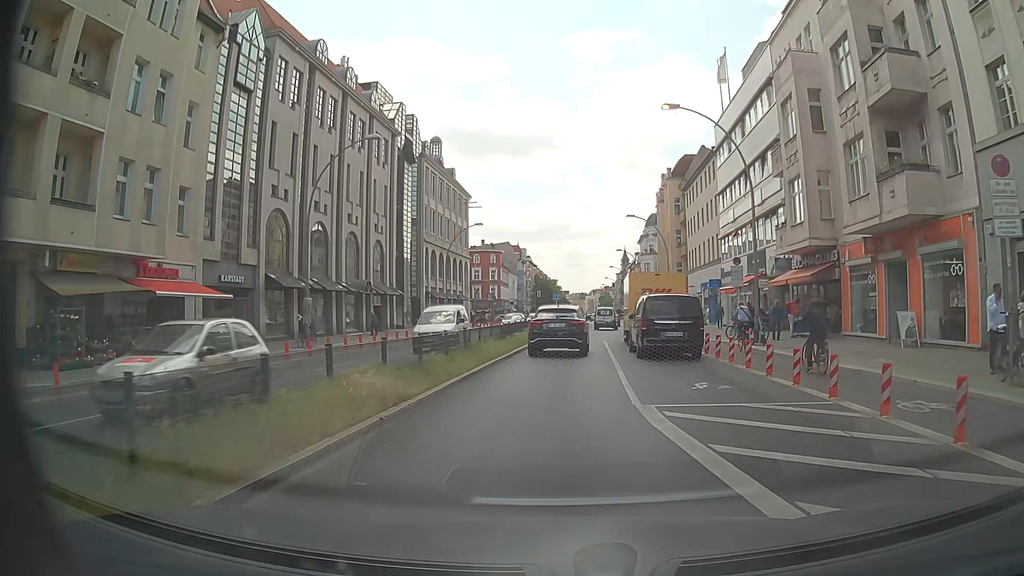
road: primary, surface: asphalt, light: Day
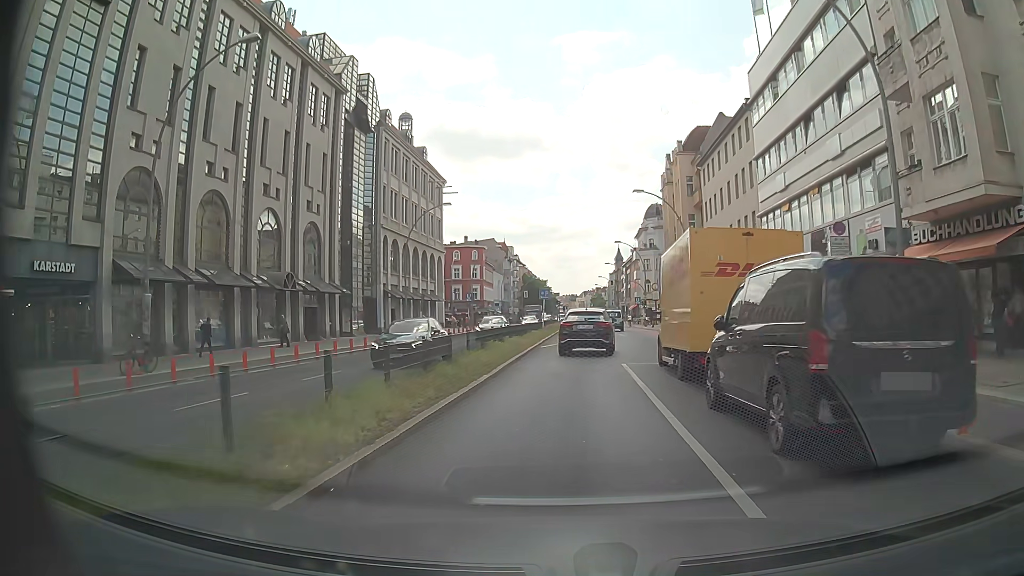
(+0.3, +13.6) m; +1°
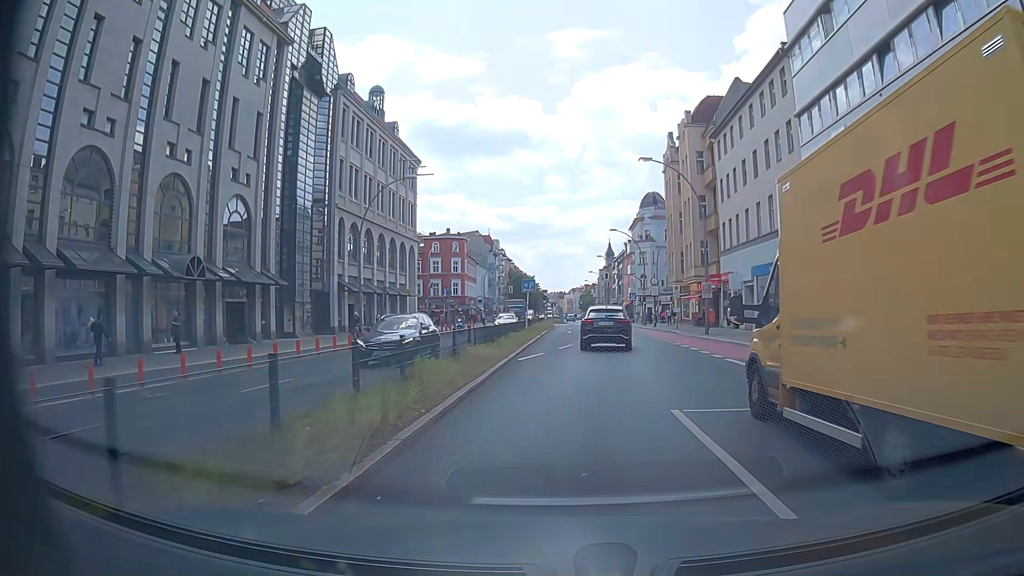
(+0.1, +9.5) m; +1°
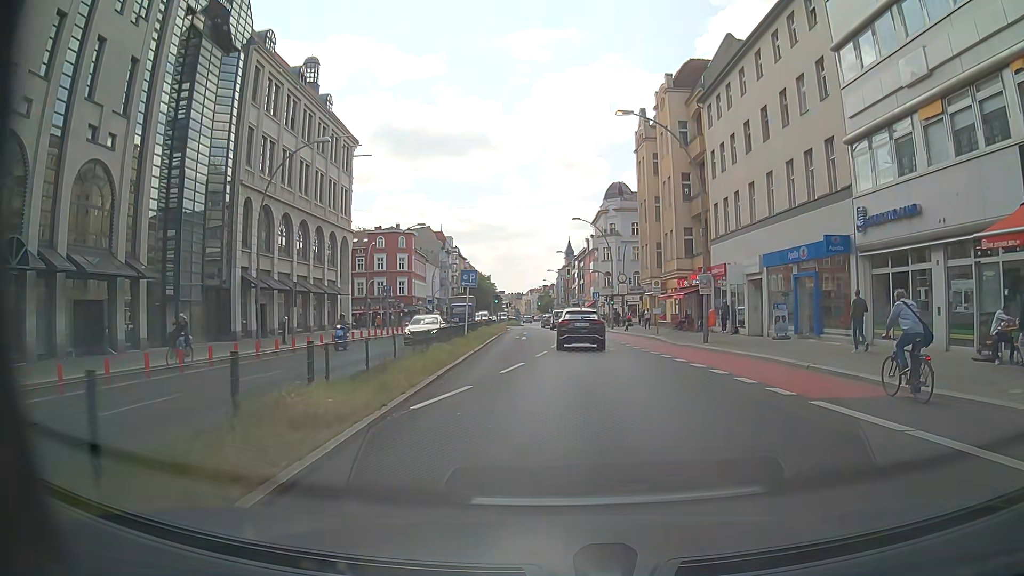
(+0.2, +9.7) m; +3°
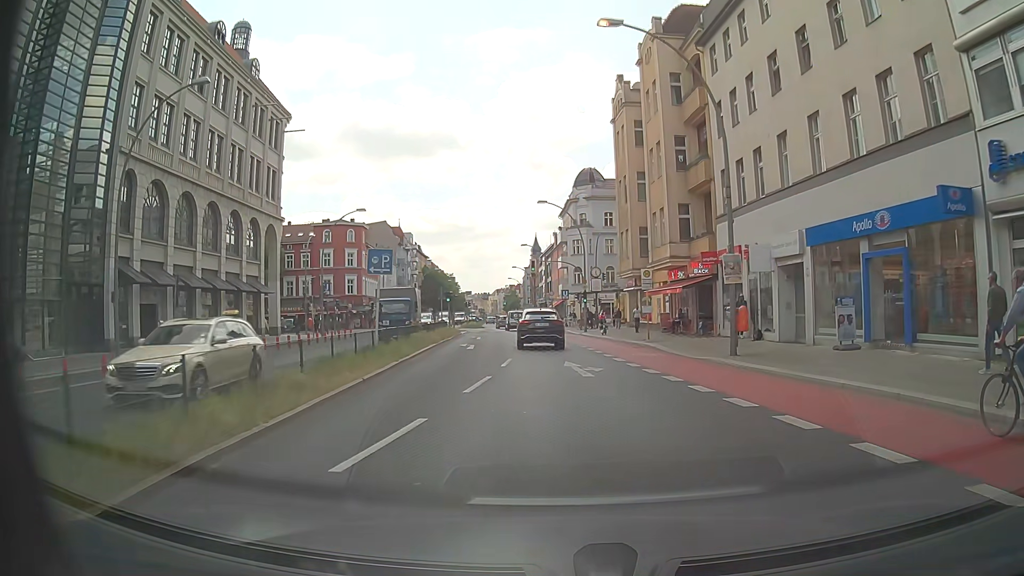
(+0.3, +9.8) m; +1°
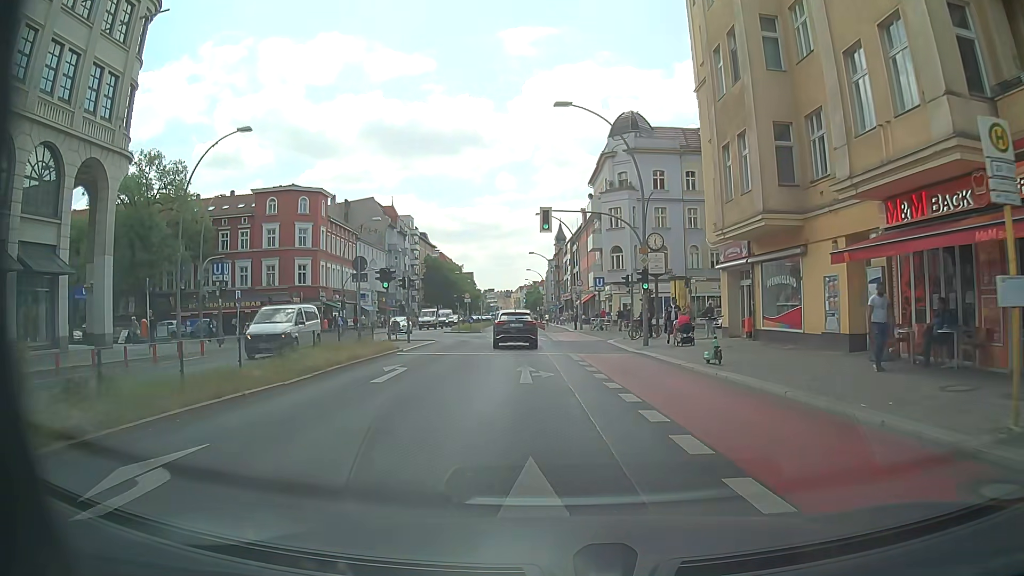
(+0.2, +25.3) m; 0°
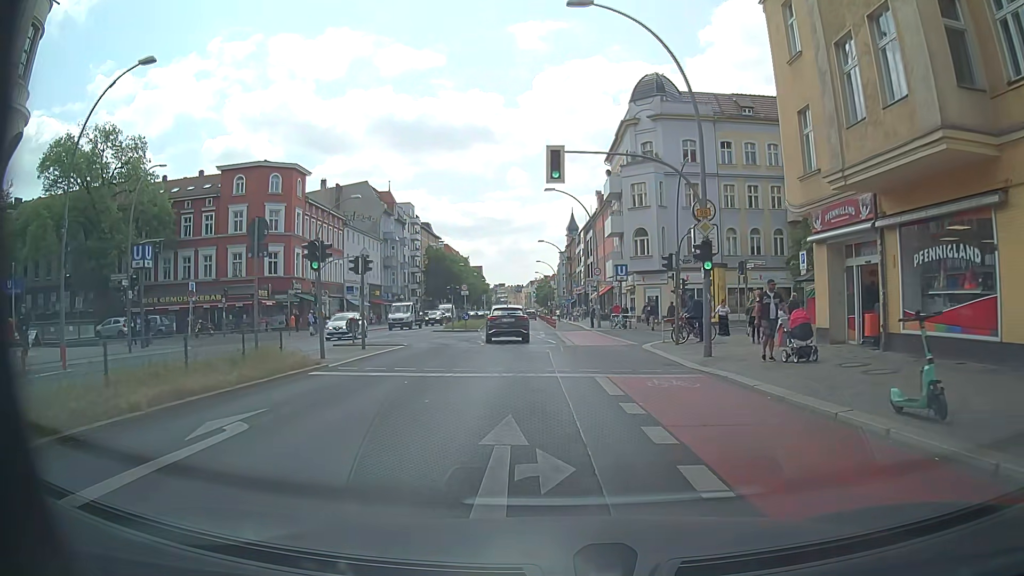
(-0.1, +9.6) m; -2°
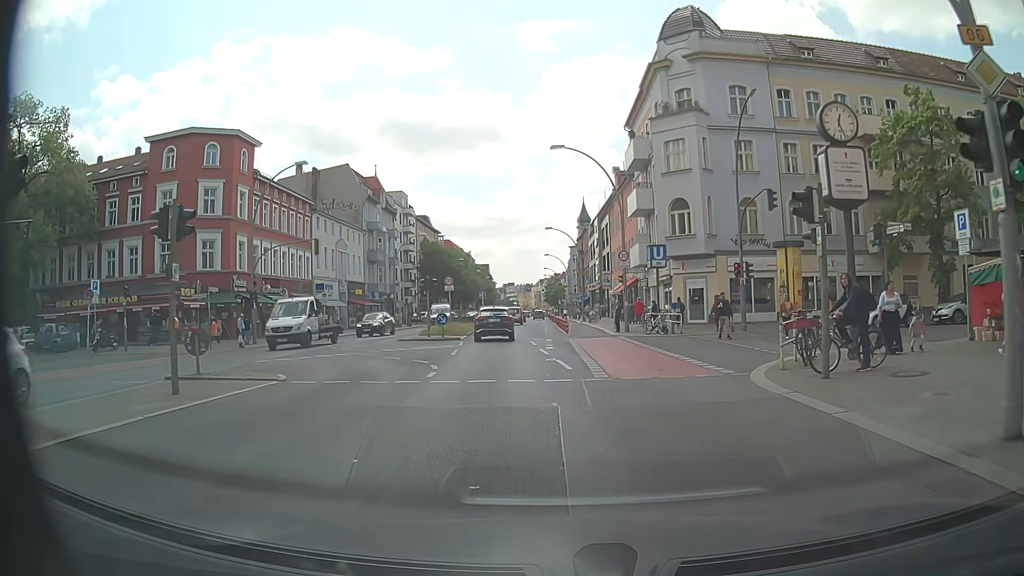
(+0.1, +12.7) m; 0°
